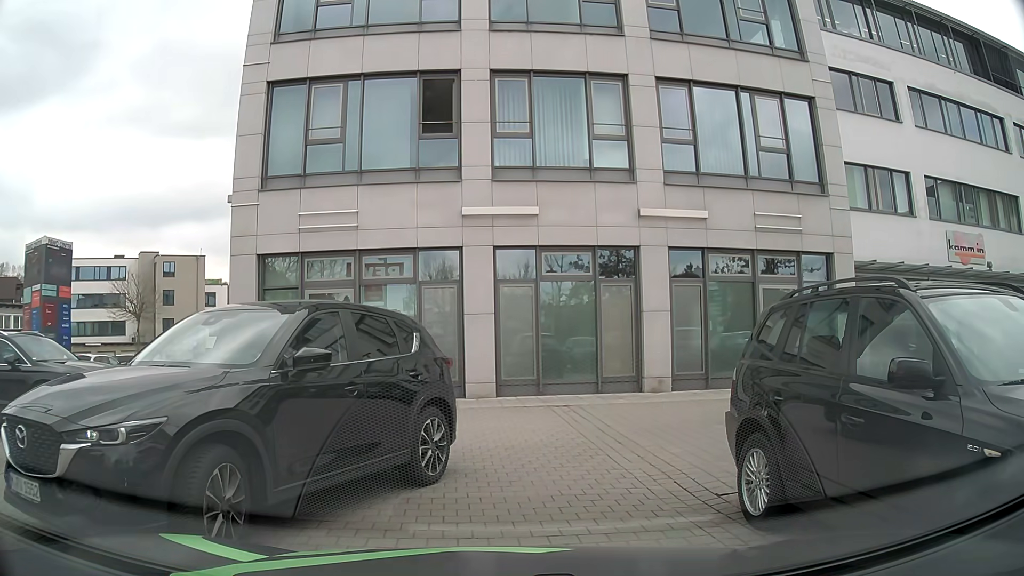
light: Day
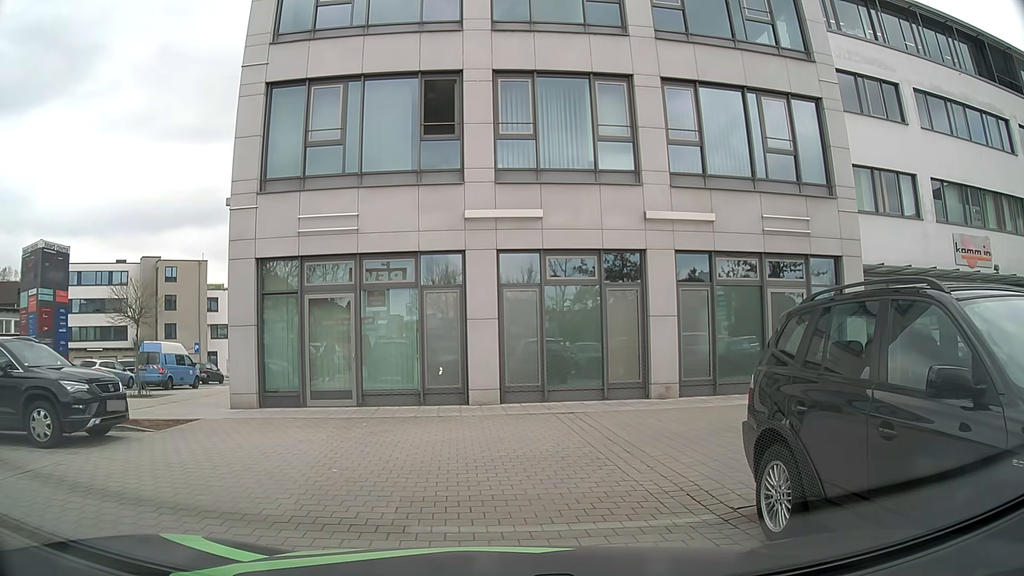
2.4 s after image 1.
(0.0, +0.4) m; 0°
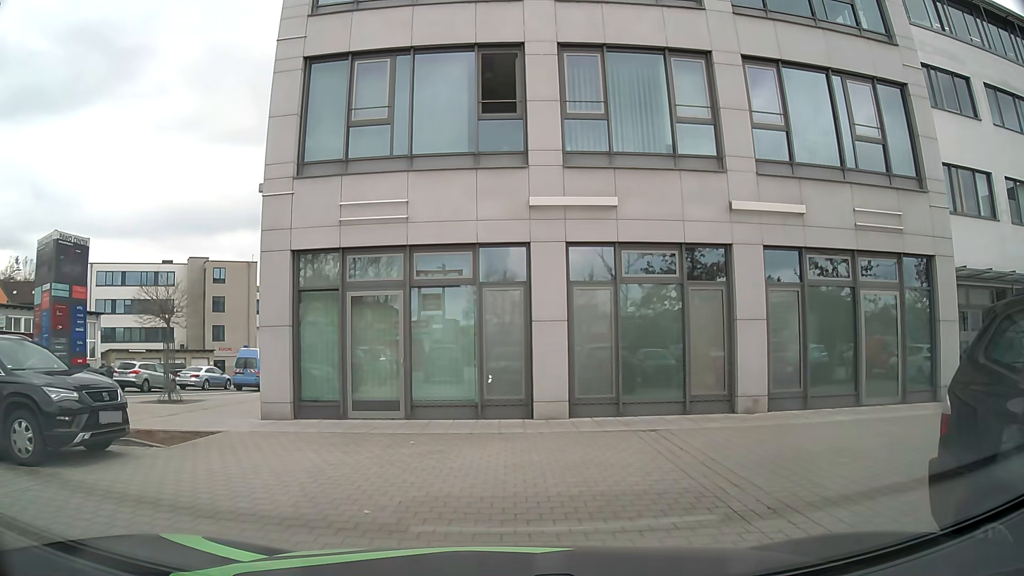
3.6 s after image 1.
(0.0, +1.9) m; -2°
